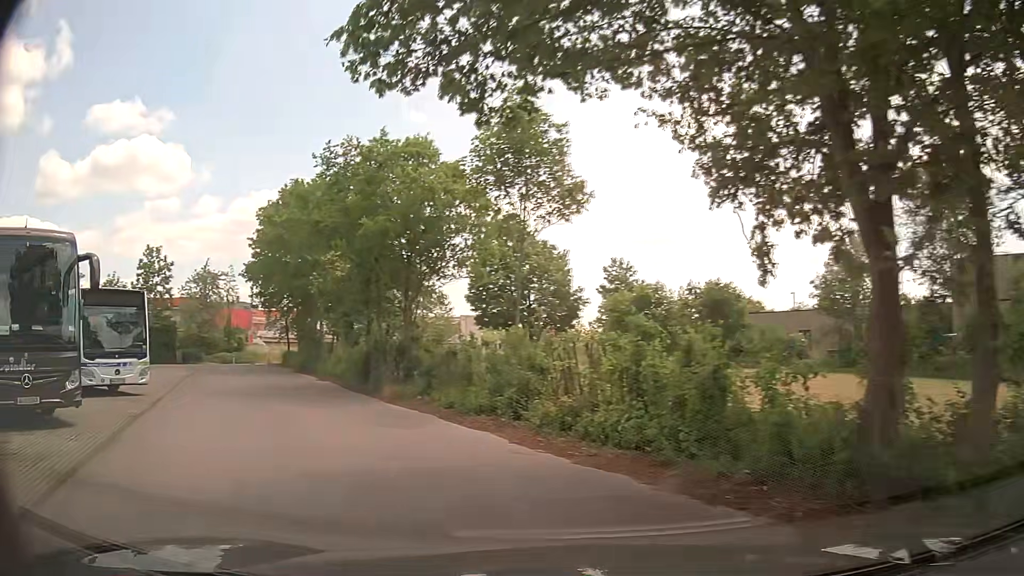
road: tertiary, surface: asphalt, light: Day
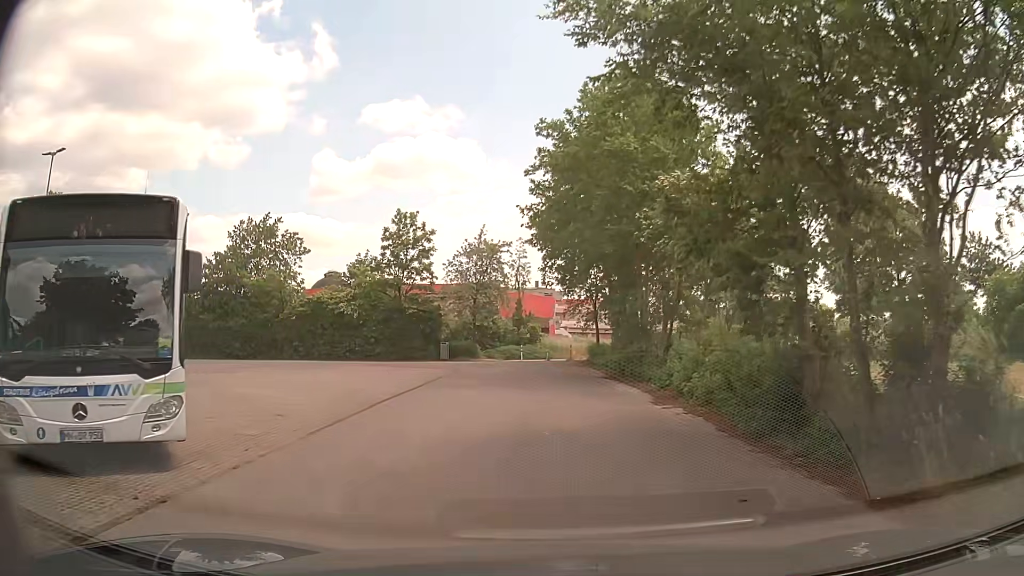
(-4.0, +12.6) m; -25°
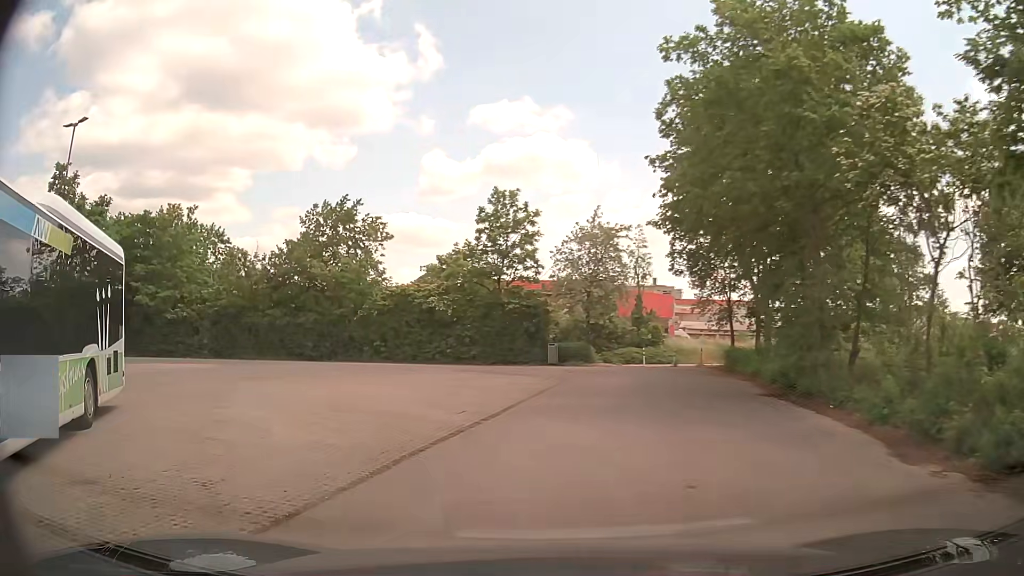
(-0.4, +6.3) m; -10°
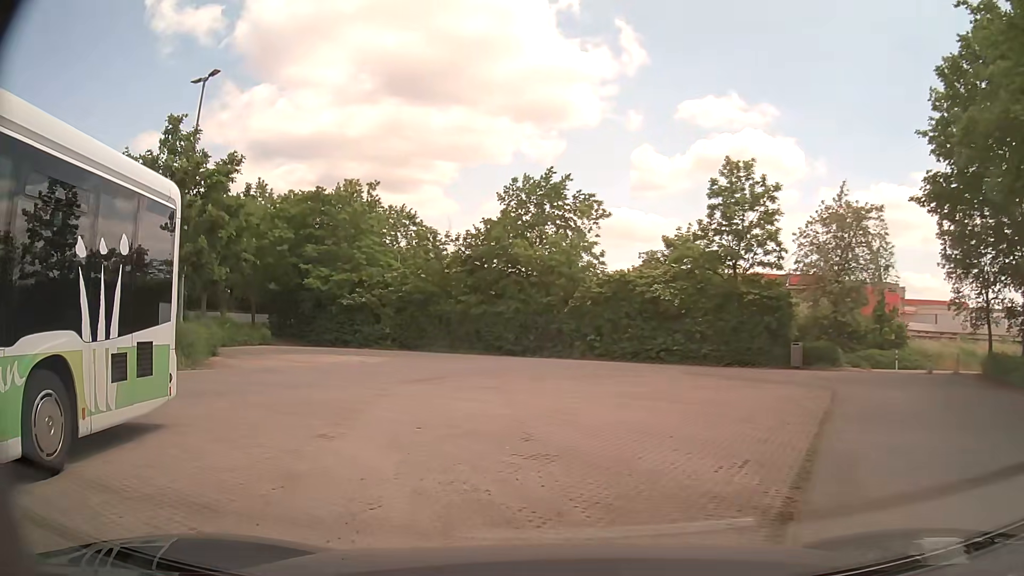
(-0.8, +5.3) m; -16°
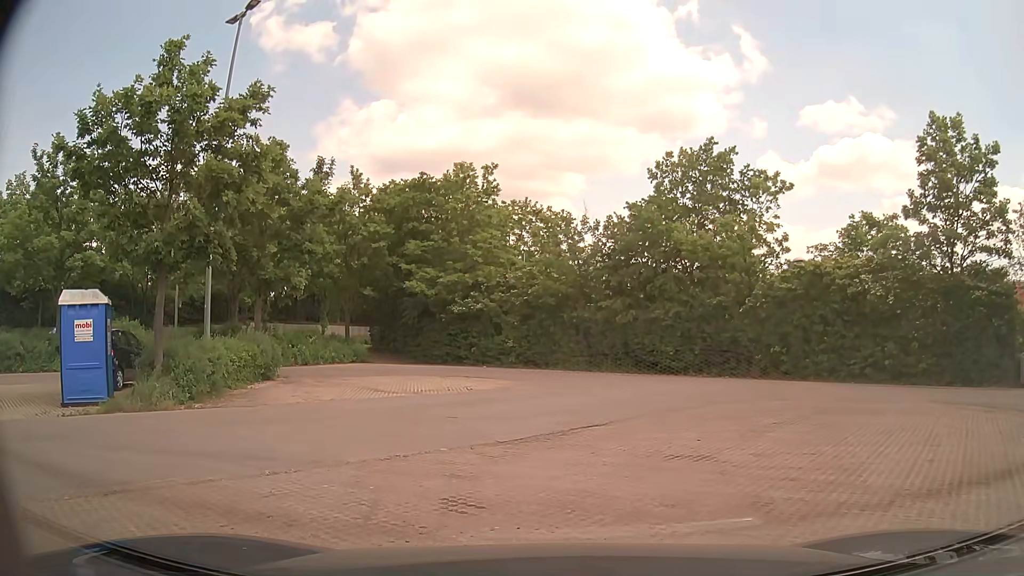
(-1.0, +7.2) m; -10°
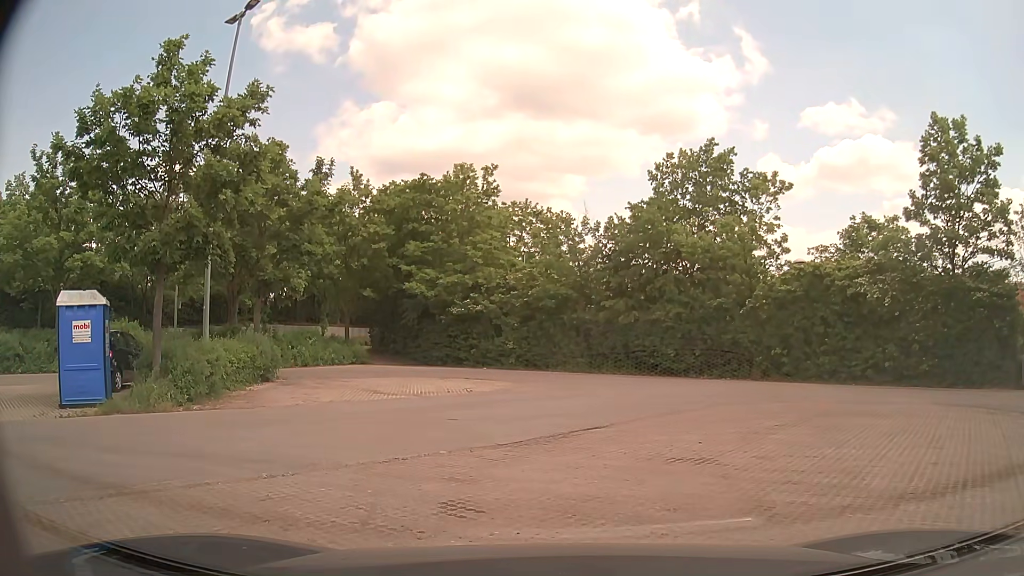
(0.0, +0.1) m; 0°
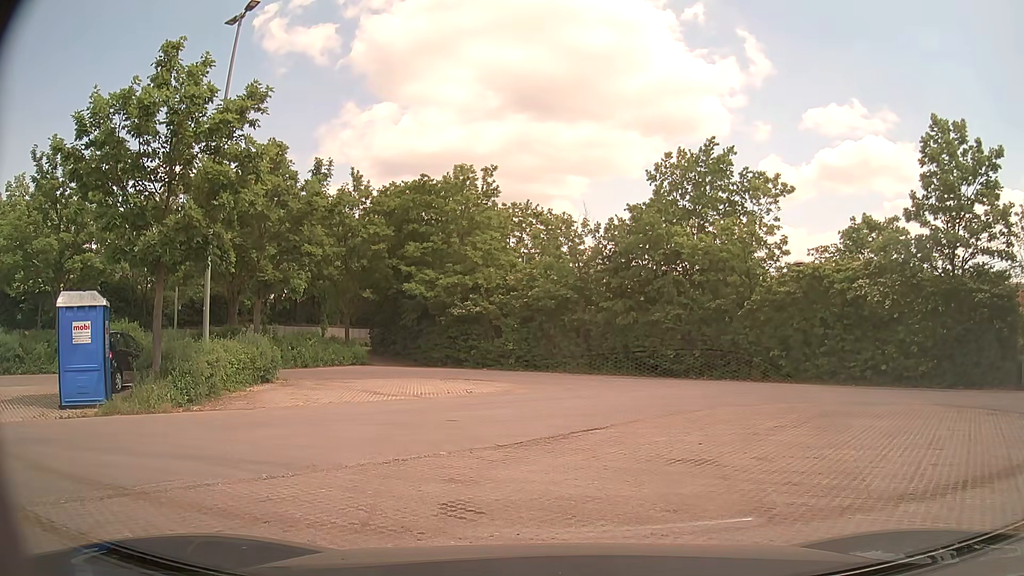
(0.0, +0.1) m; 0°
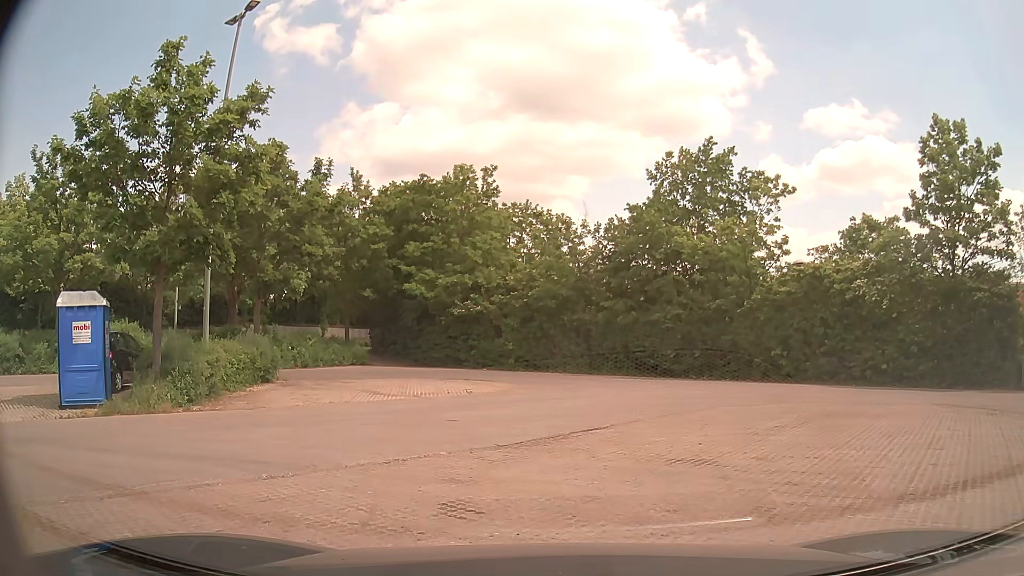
(0.0, 0.0) m; 0°
